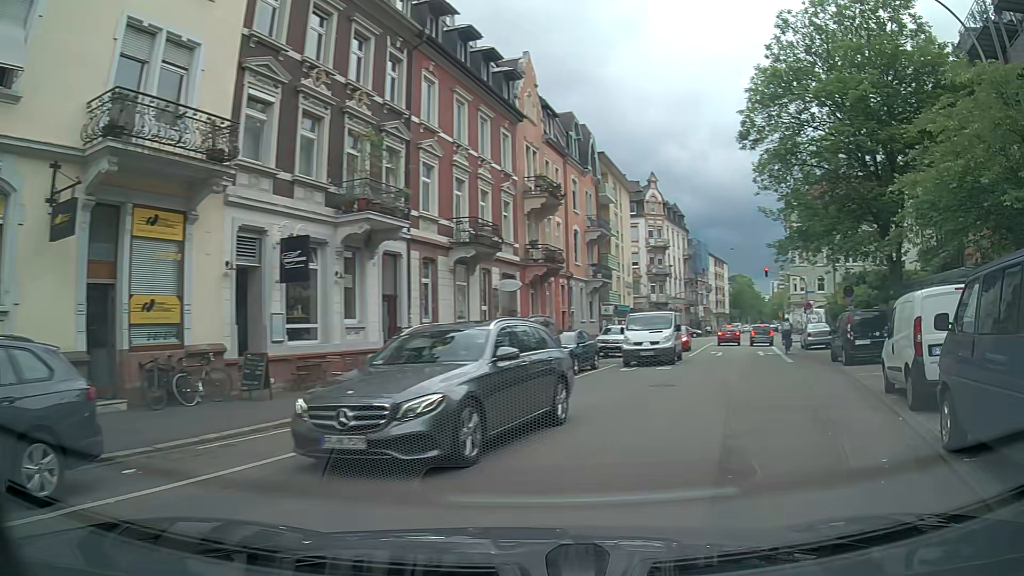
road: residential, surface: asphalt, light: Day
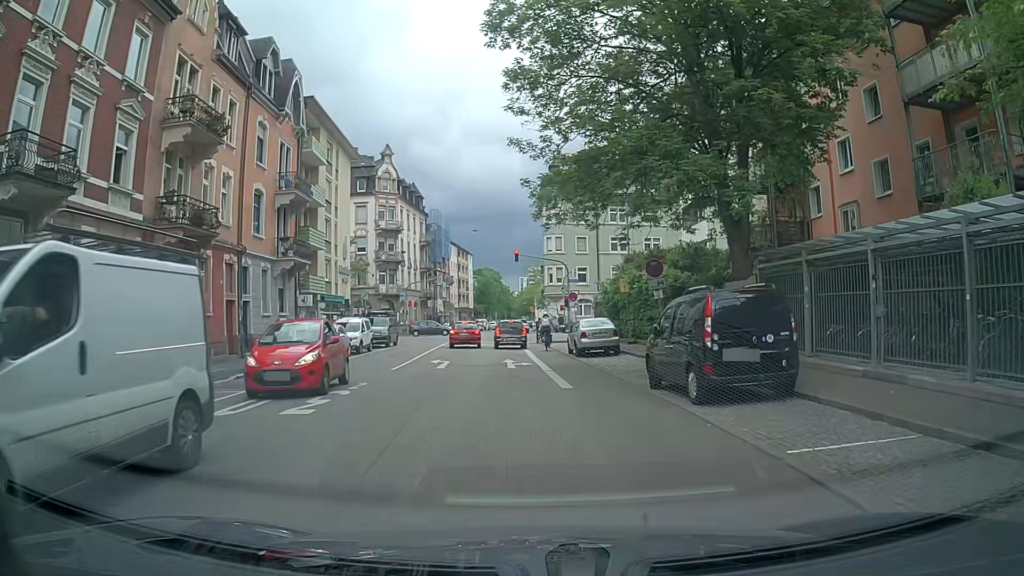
(+3.2, +12.0) m; +19°
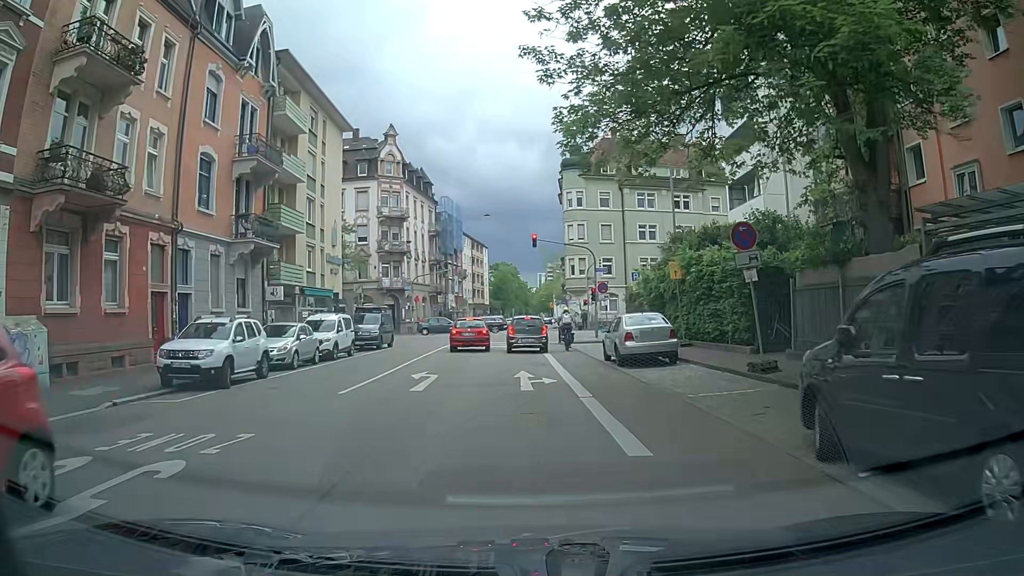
(+0.1, +7.3) m; 0°
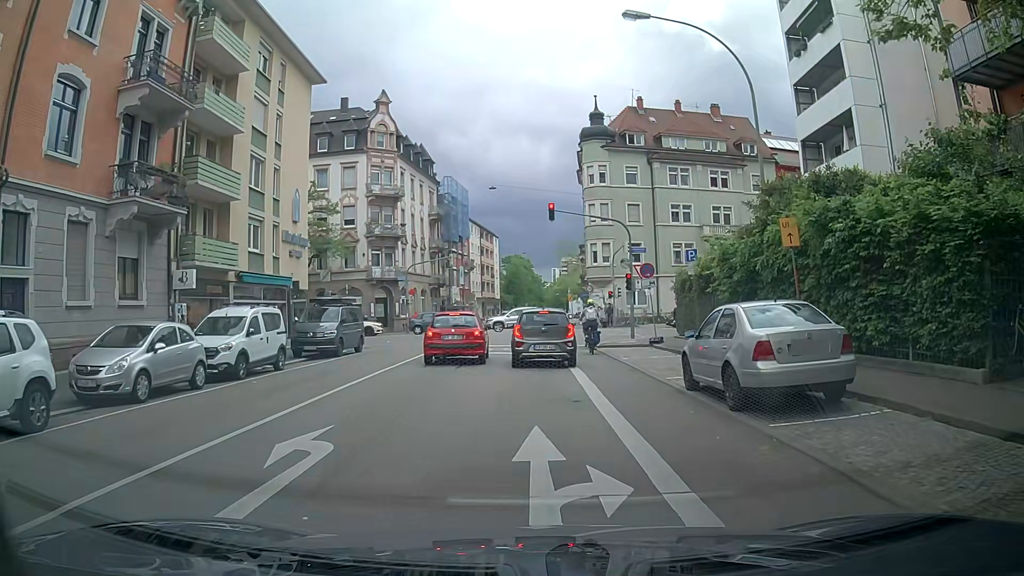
(-0.1, +9.6) m; 0°
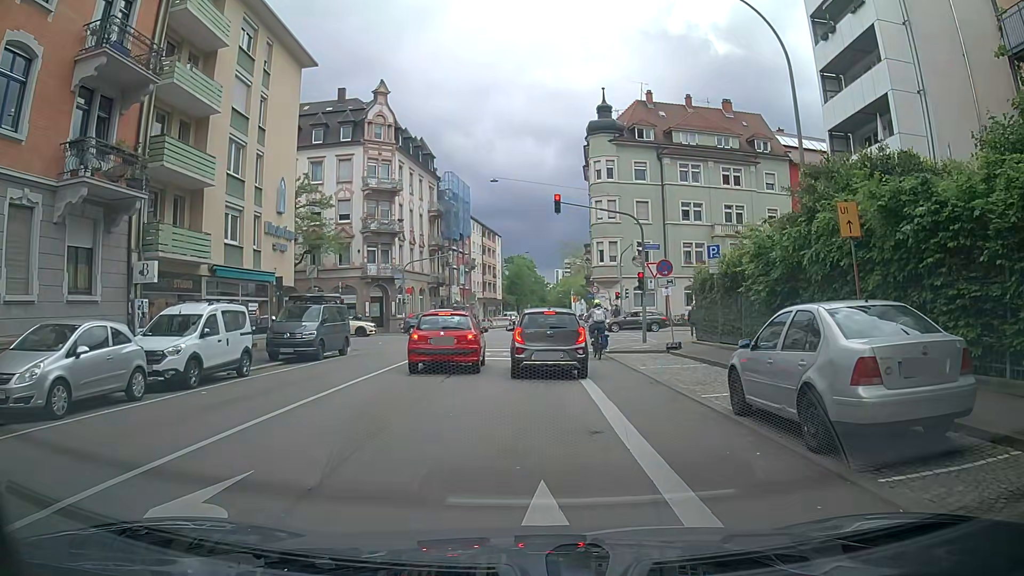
(0.0, +2.6) m; +2°
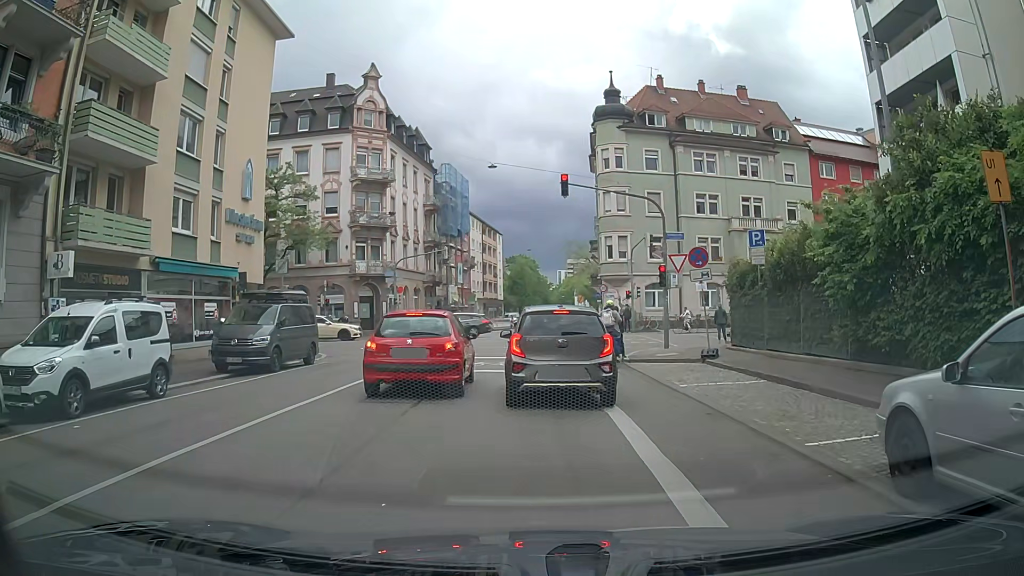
(0.0, +4.2) m; 0°
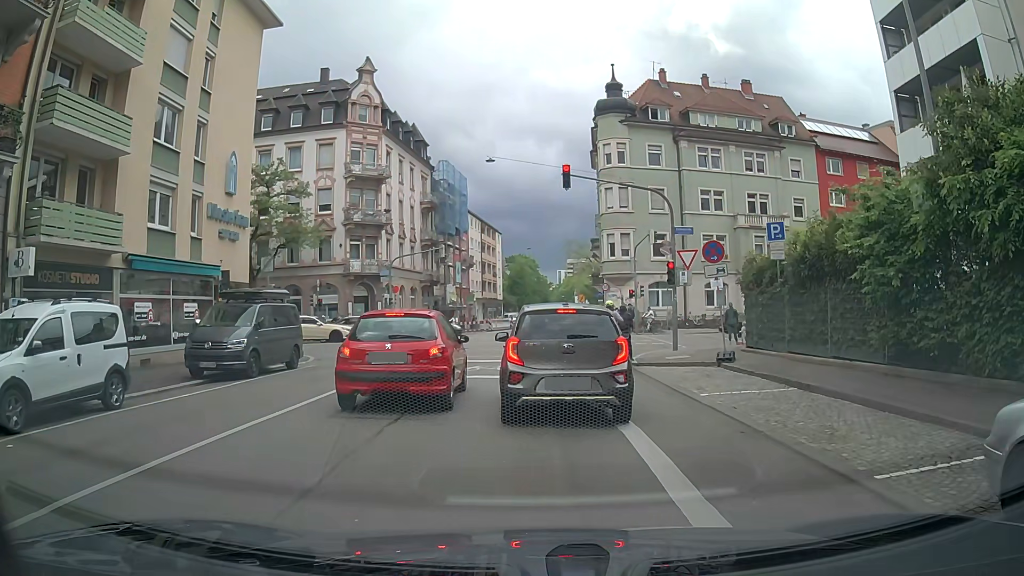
(-0.1, +1.5) m; -1°
